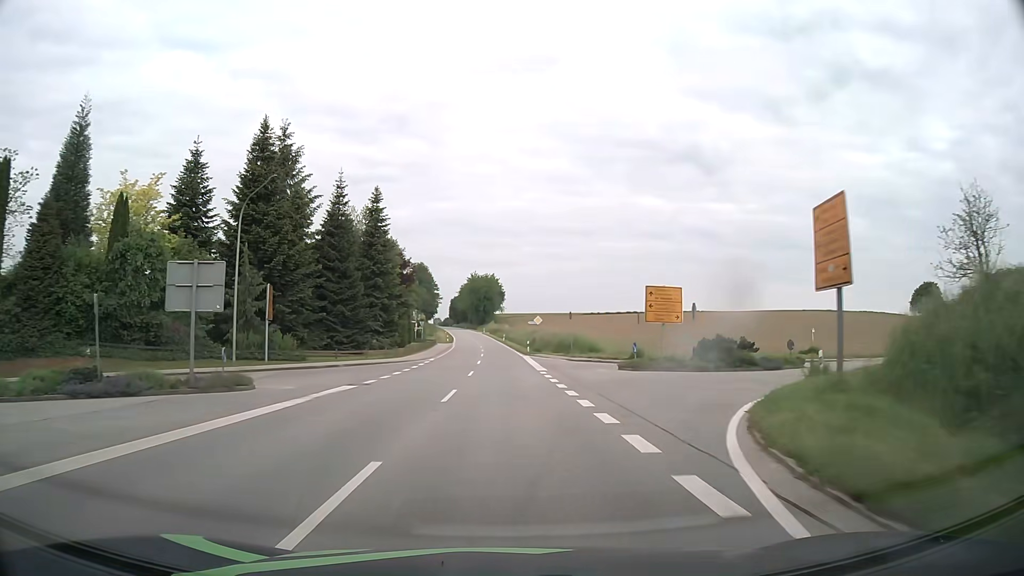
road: secondary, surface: asphalt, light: Day
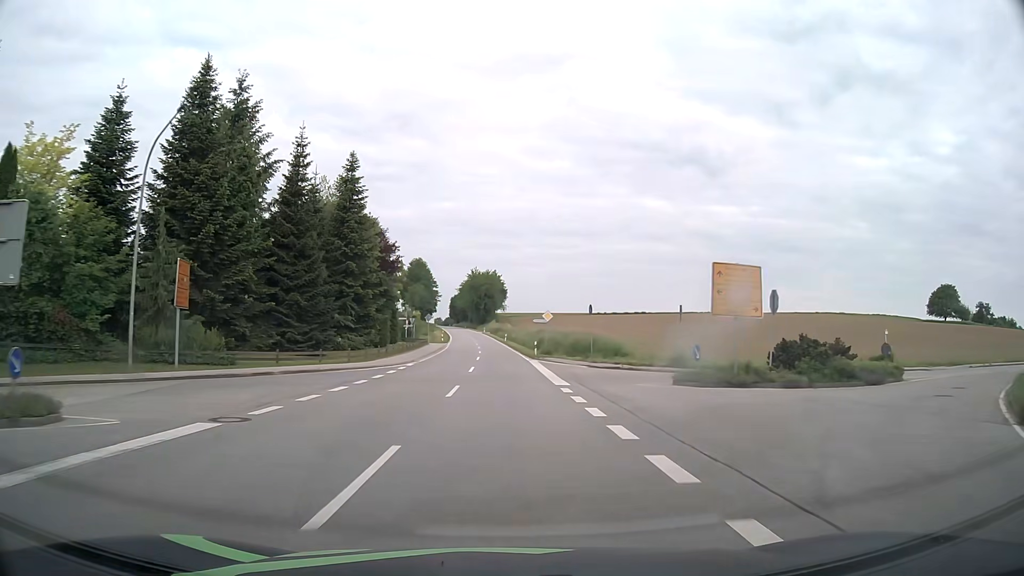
(0.0, +10.7) m; 0°
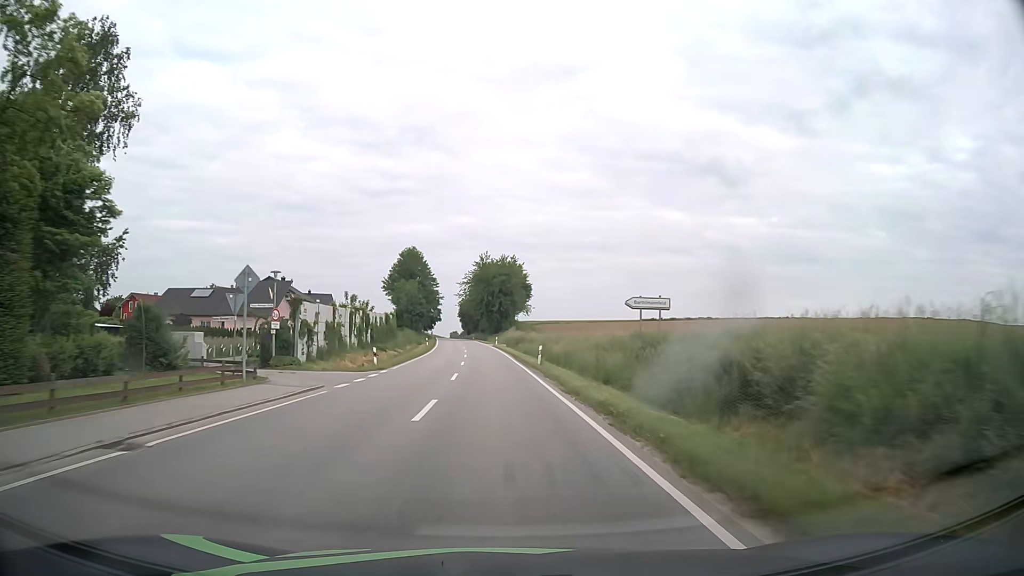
(-0.5, +53.4) m; -2°
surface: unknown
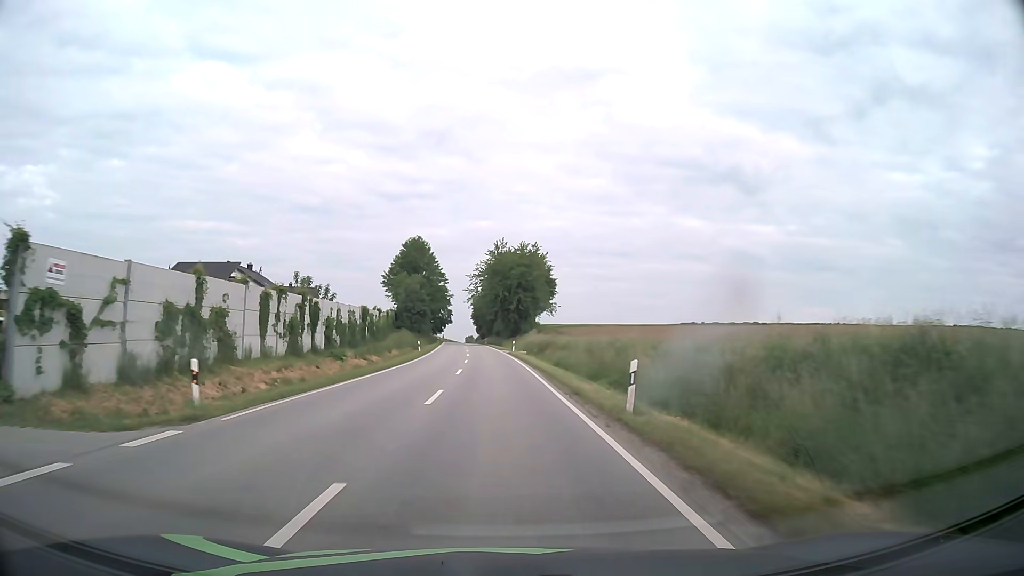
(-0.2, +21.2) m; -1°
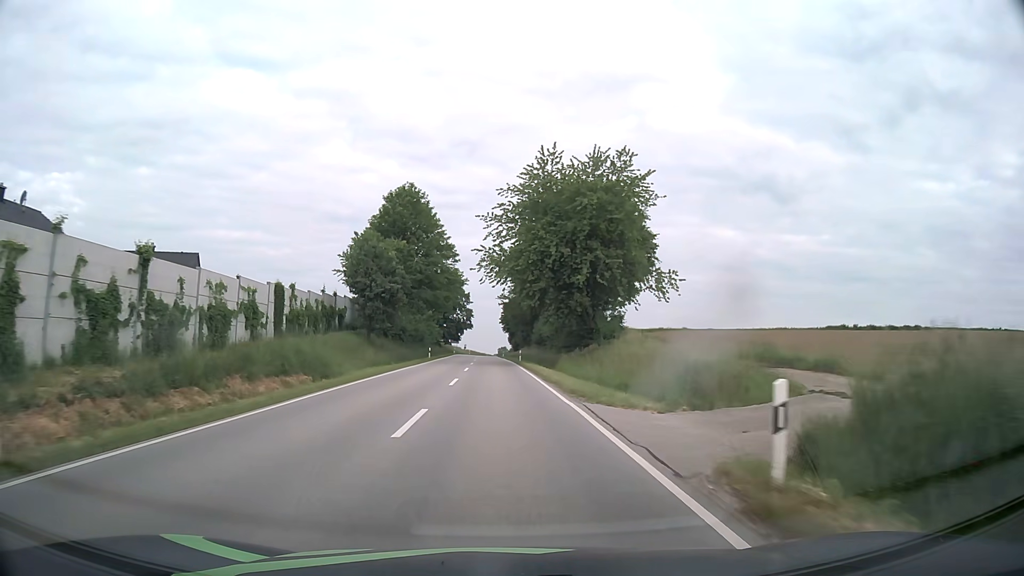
(-1.4, +52.9) m; -3°
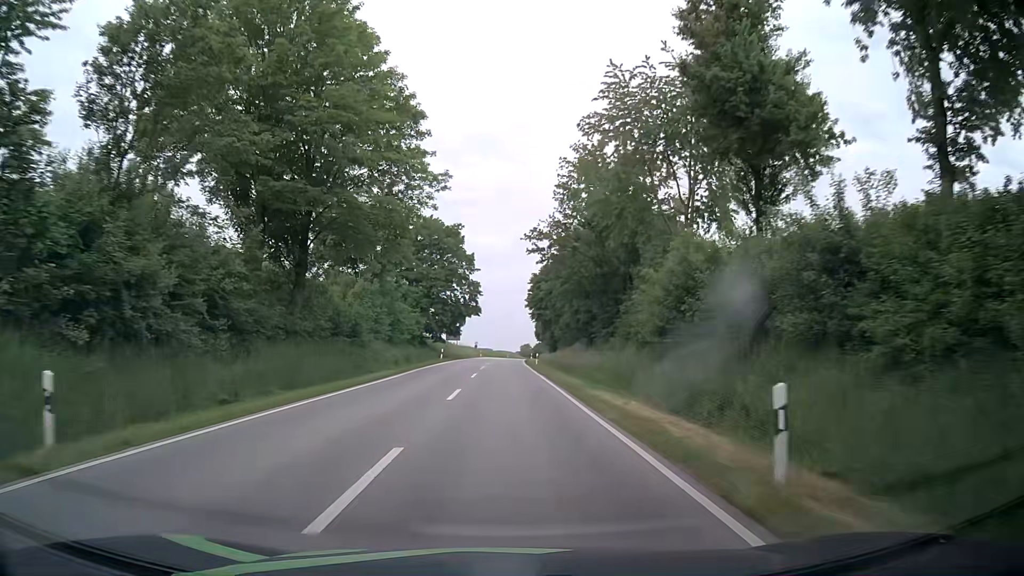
(-1.1, +53.2) m; -1°
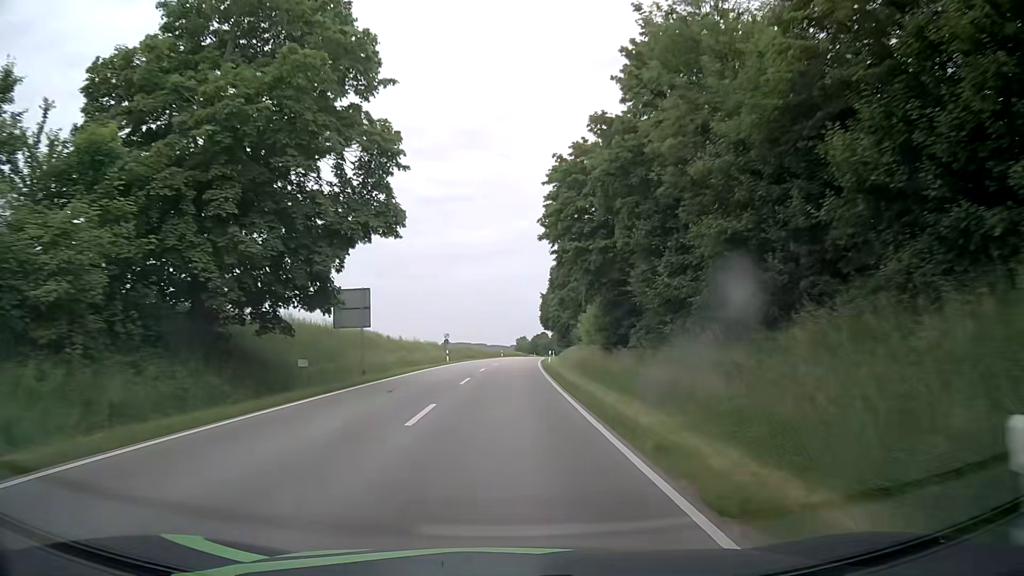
(-0.2, +53.8) m; 0°
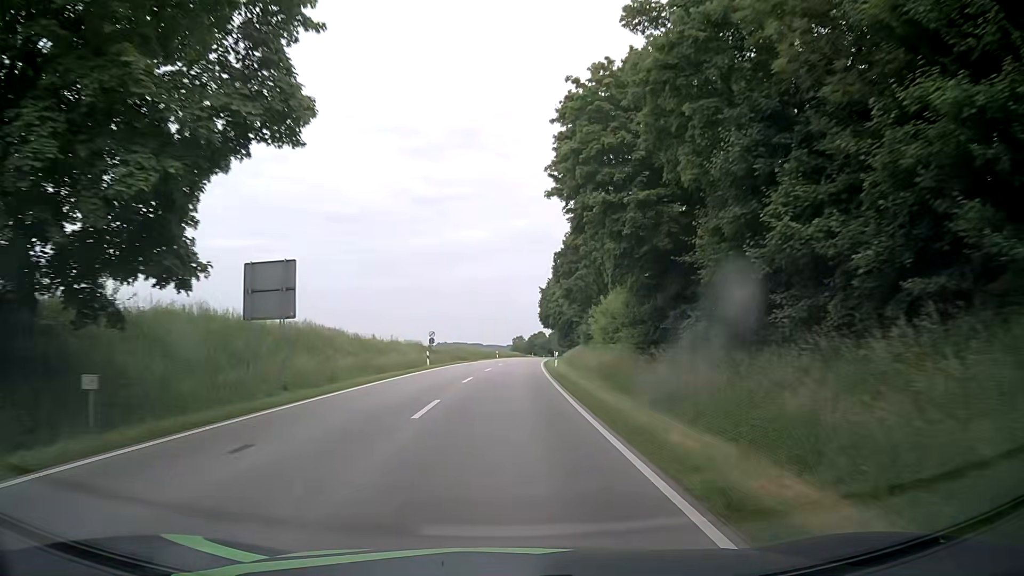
(0.0, +10.8) m; 0°
(0, +10) (0, +20) (0, +30) (+1, +40) (+1, +50) (+1, +60) (+2, +70) (+3, +80) (+4, +90) (+5, +100) m
